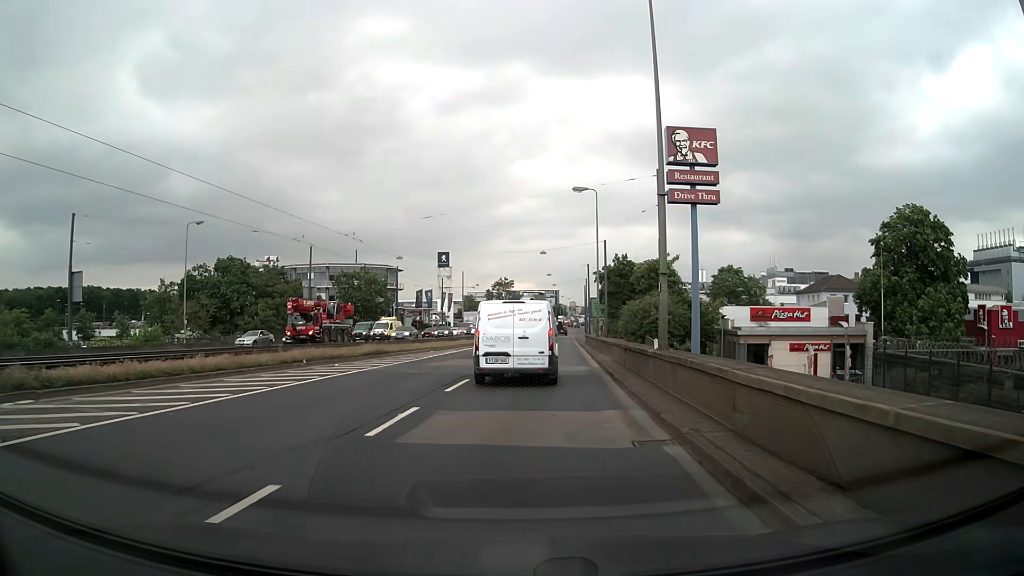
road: primary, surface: asphalt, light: Day
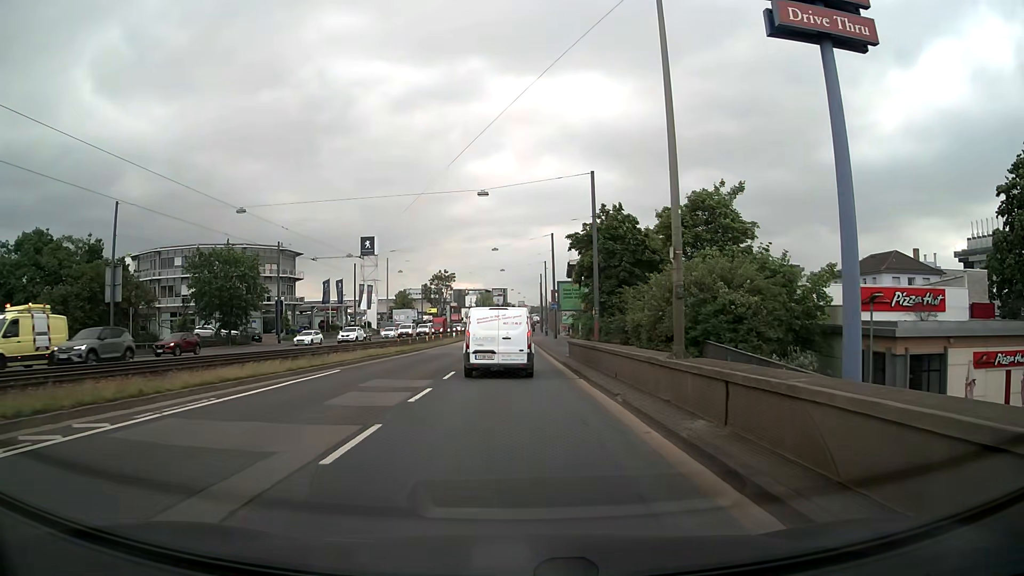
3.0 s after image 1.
(+1.8, +32.0) m; +4°
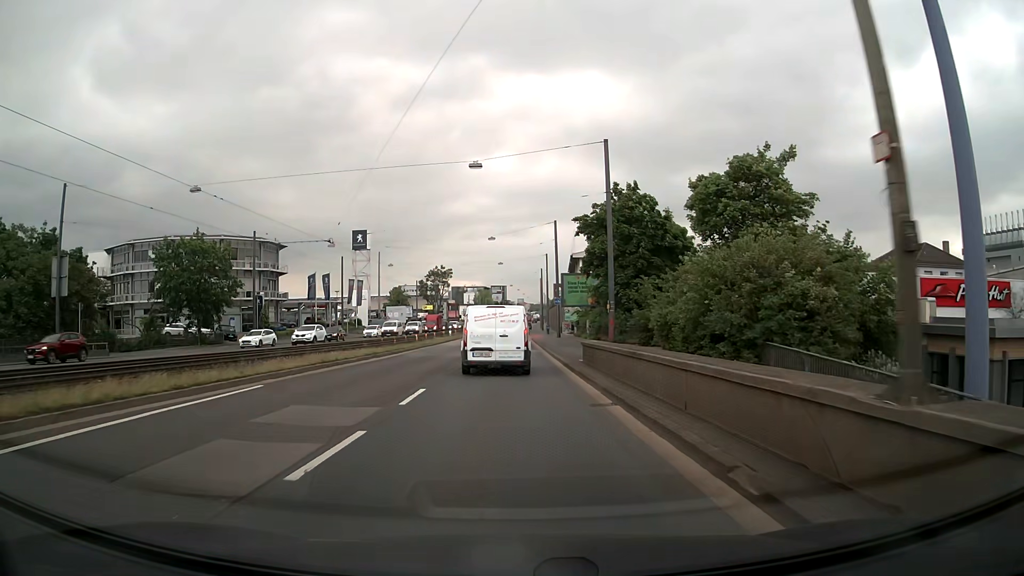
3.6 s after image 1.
(0.0, +6.8) m; 0°
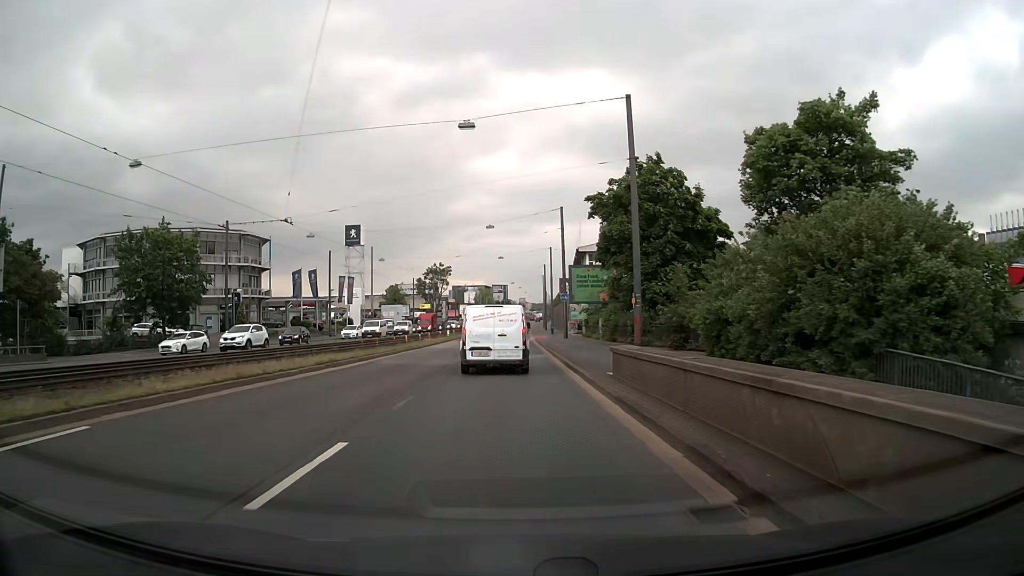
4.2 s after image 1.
(0.0, +7.0) m; 0°
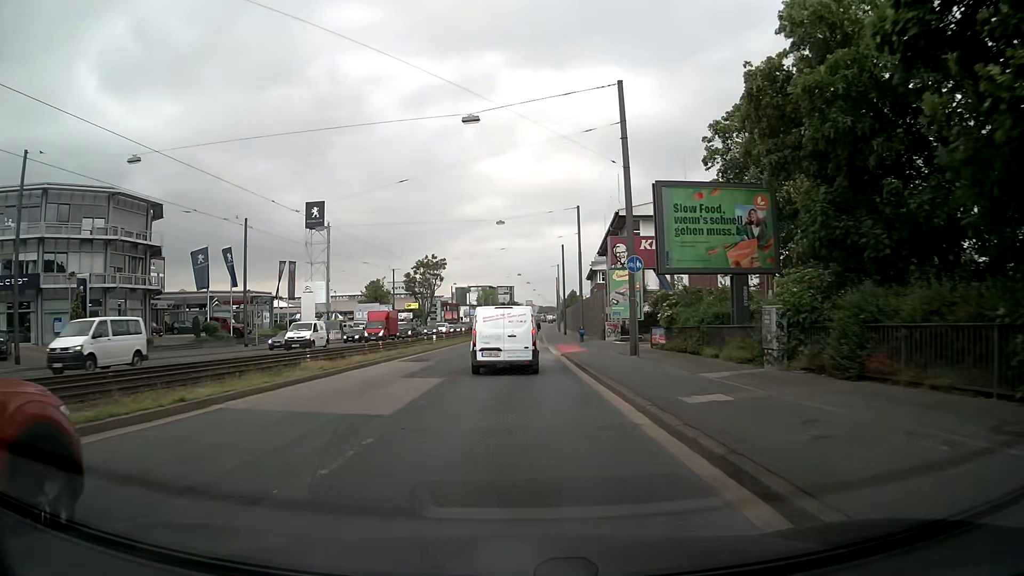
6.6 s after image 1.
(-0.2, +29.3) m; 0°
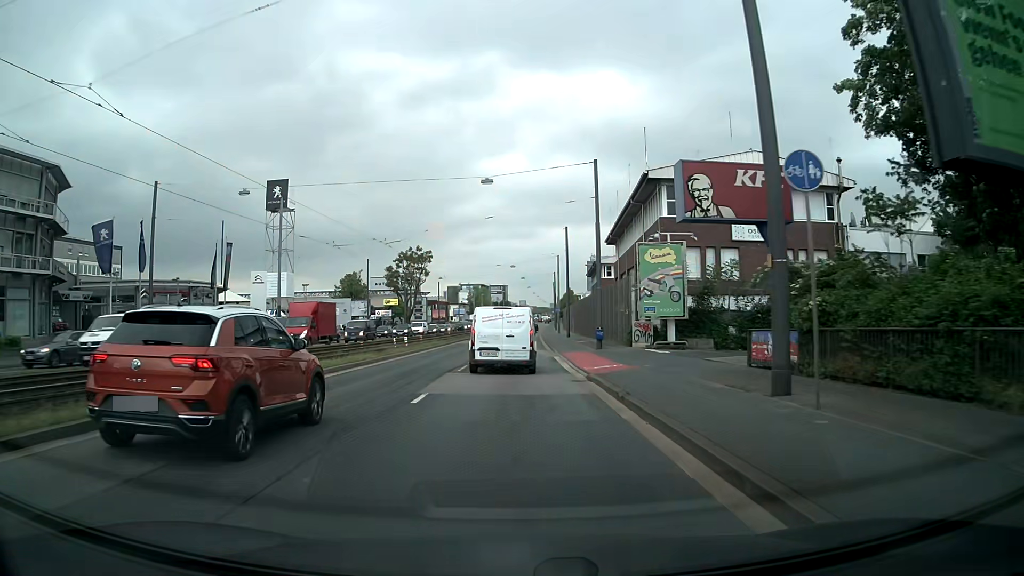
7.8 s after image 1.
(-0.1, +14.9) m; 0°
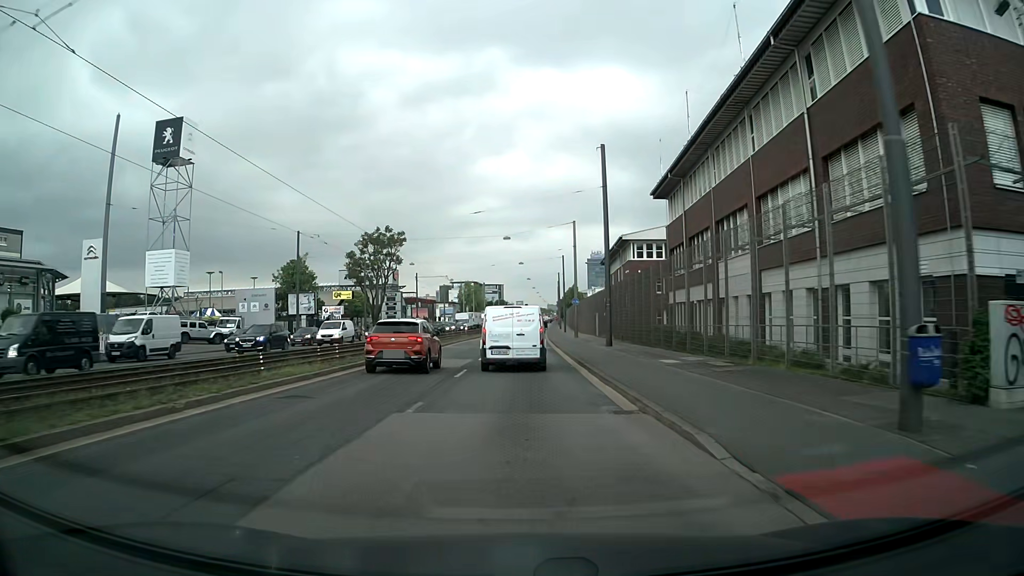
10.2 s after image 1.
(0.0, +30.0) m; 0°
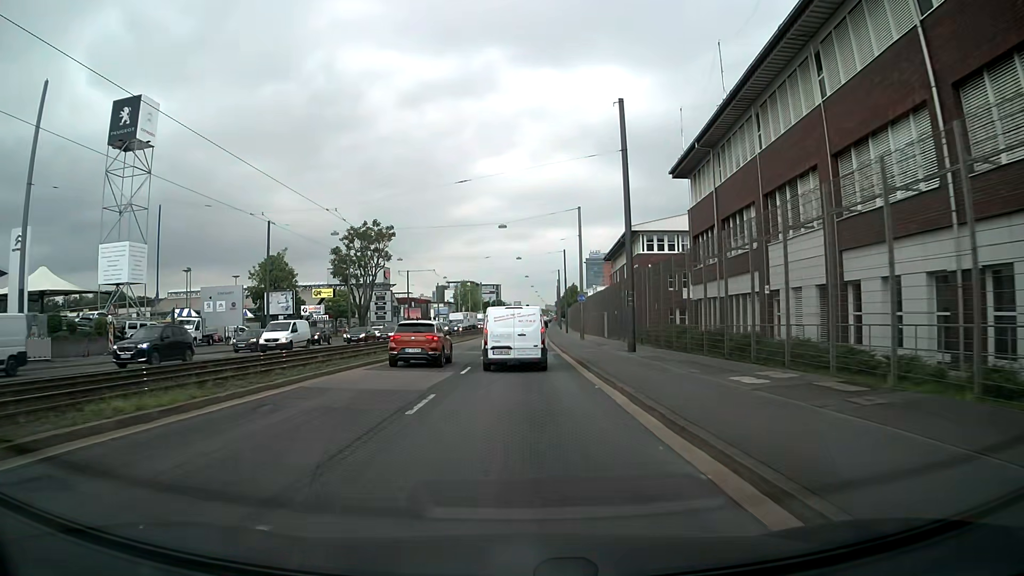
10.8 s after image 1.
(0.0, +7.6) m; +1°
